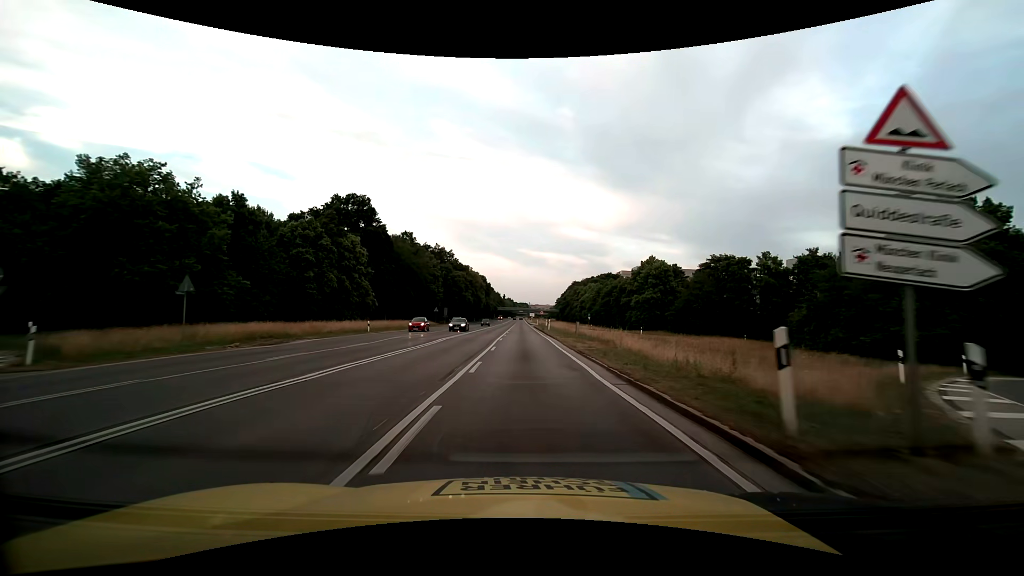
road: trunk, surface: asphalt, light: Day
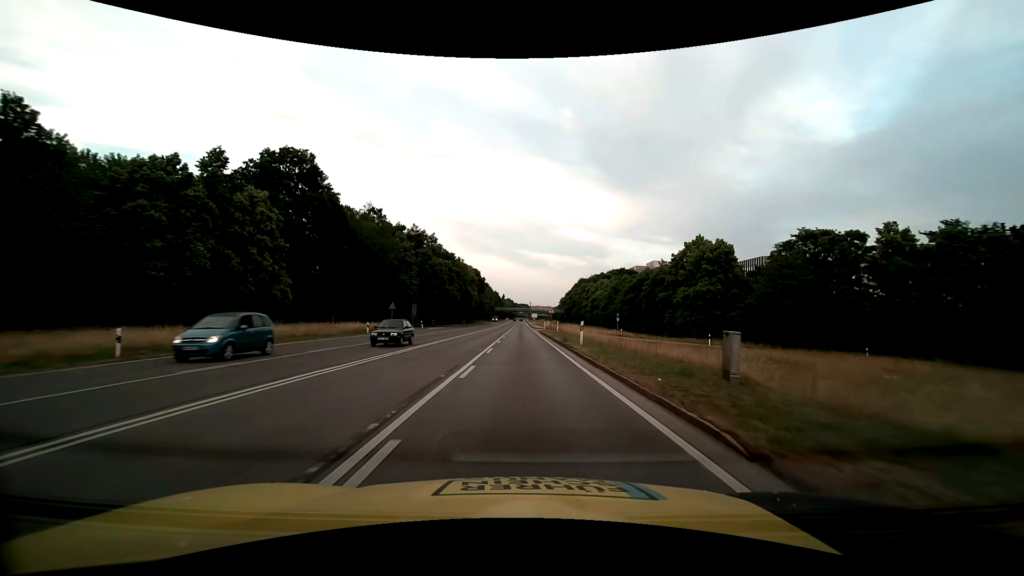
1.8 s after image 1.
(0.0, +28.3) m; 0°
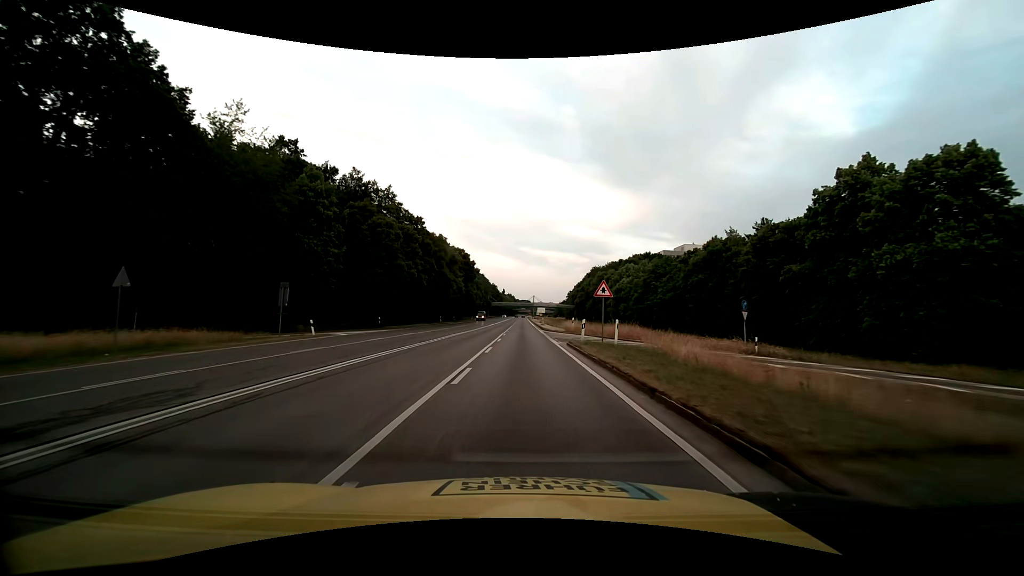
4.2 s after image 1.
(0.0, +37.7) m; 0°
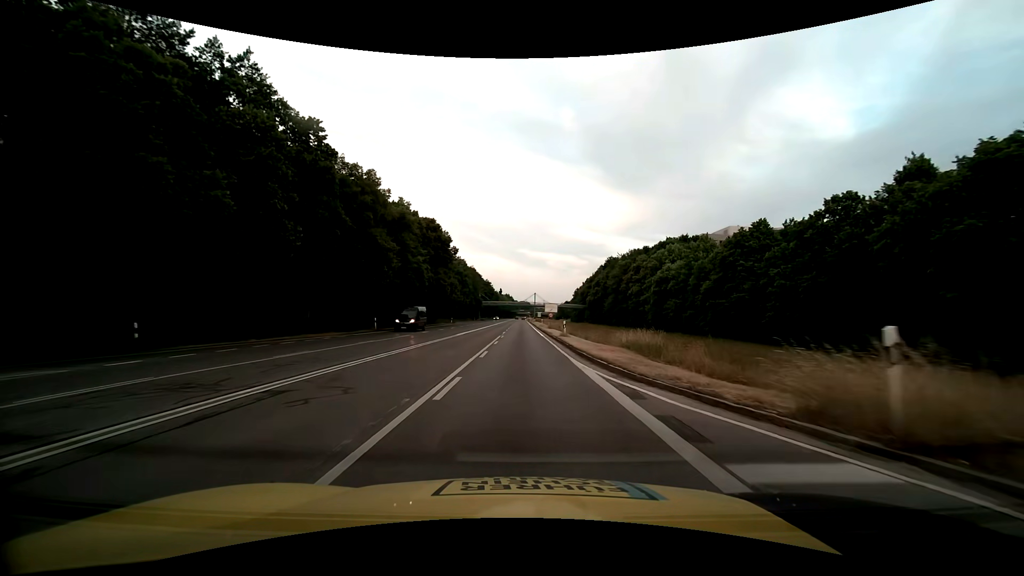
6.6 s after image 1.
(+0.1, +37.7) m; 0°
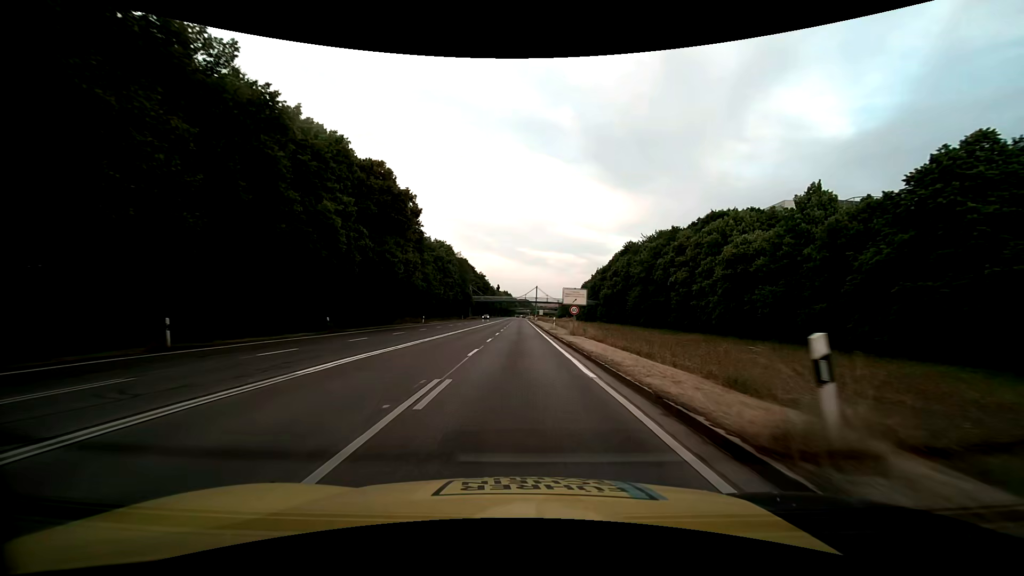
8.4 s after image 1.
(+0.1, +28.3) m; 0°
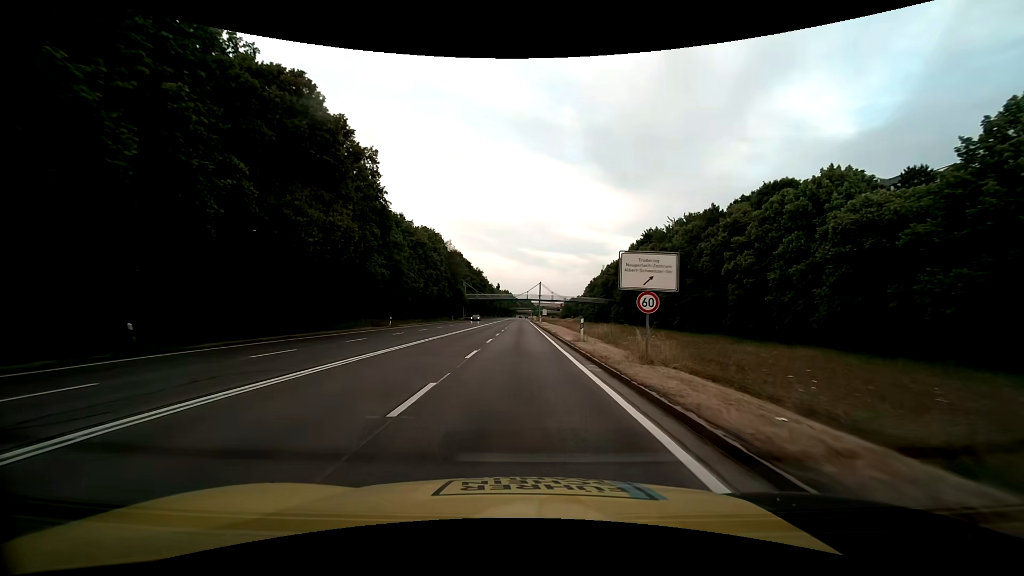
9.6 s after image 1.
(0.0, +18.8) m; 0°
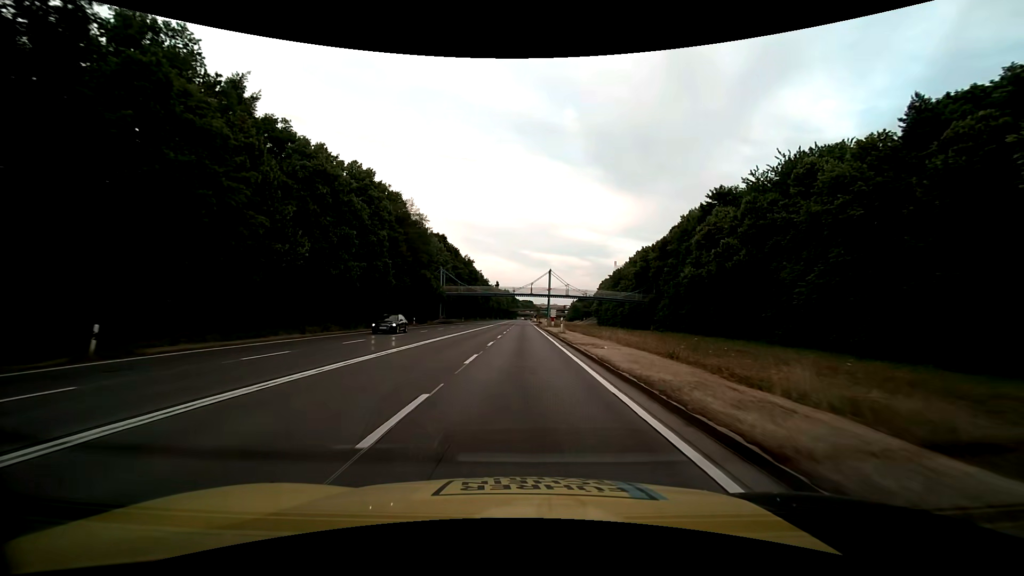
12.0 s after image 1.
(0.0, +37.7) m; 0°
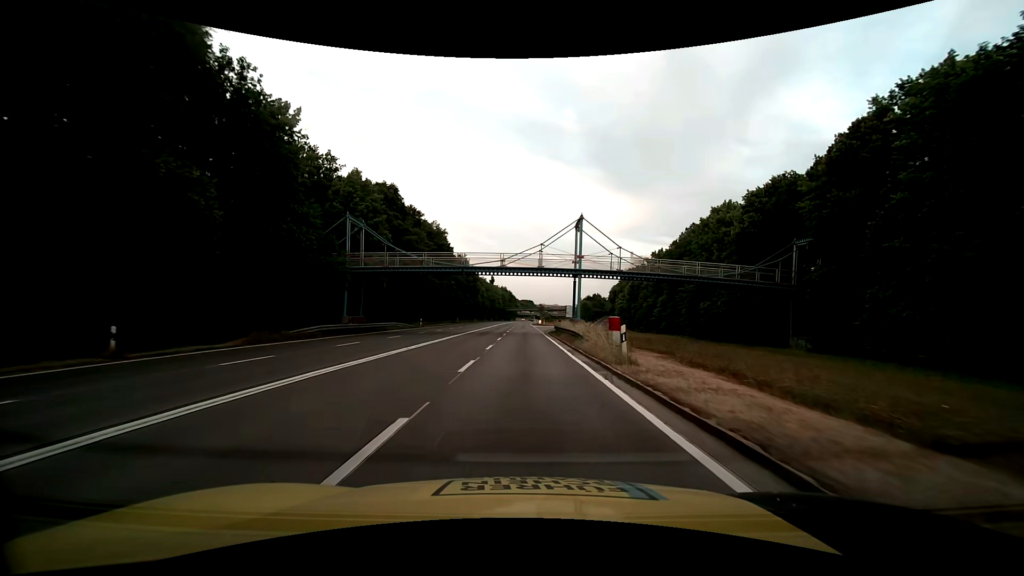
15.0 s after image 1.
(0.0, +47.1) m; 0°
(0, +10) (0, +20) (0, +30) (0, +40) (0, +50) (0, +60) (0, +70) (0, +80) (0, +90) (0, +100) m
